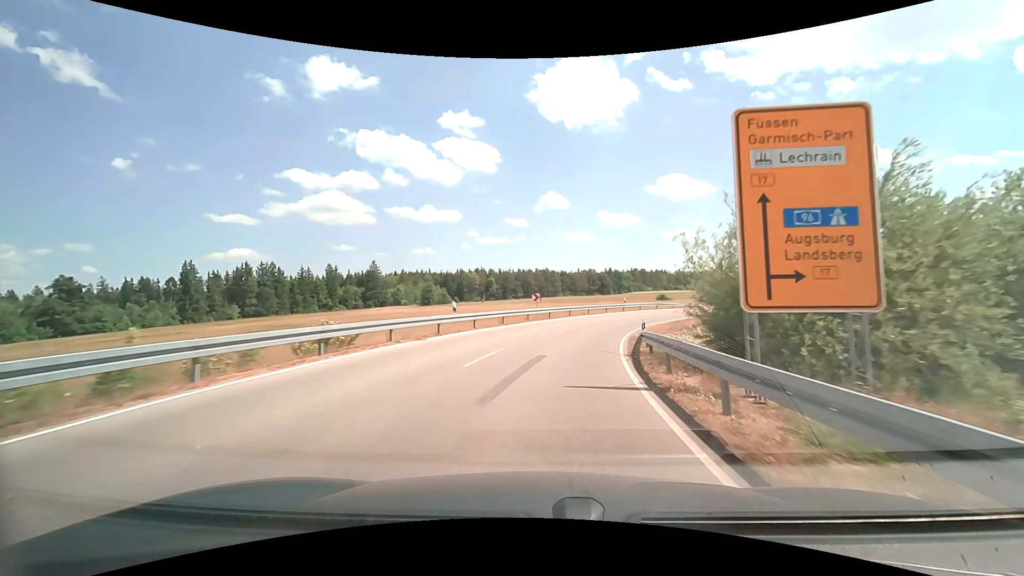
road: unclassified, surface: asphalt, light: Day
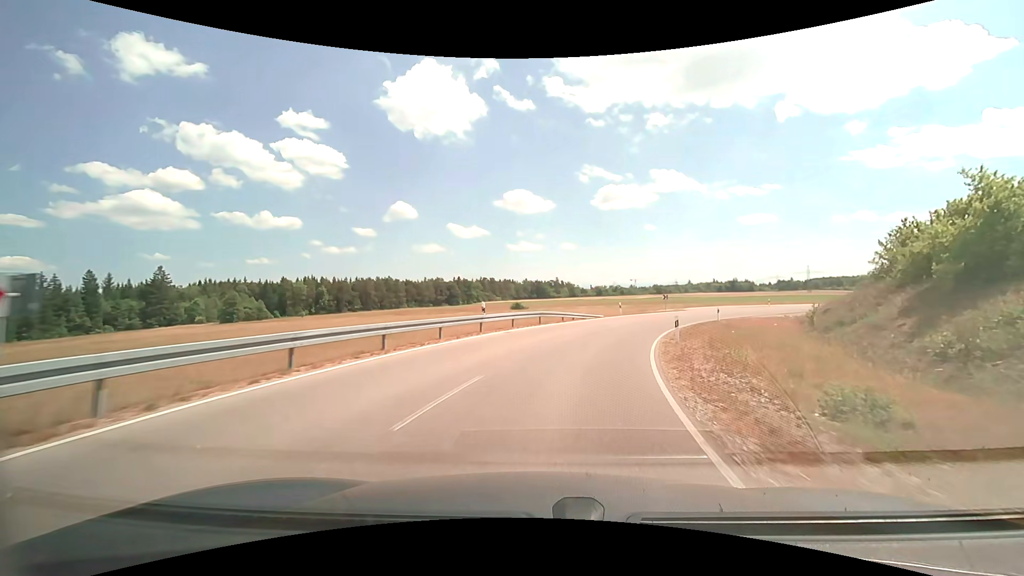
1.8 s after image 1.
(+4.0, +28.2) m; +17°
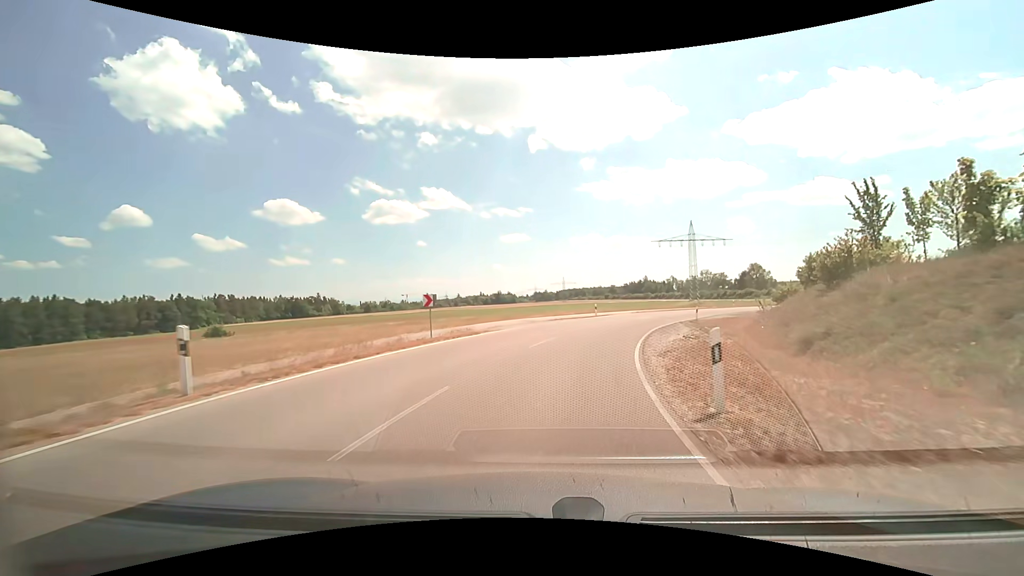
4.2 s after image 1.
(+8.5, +34.8) m; +26°
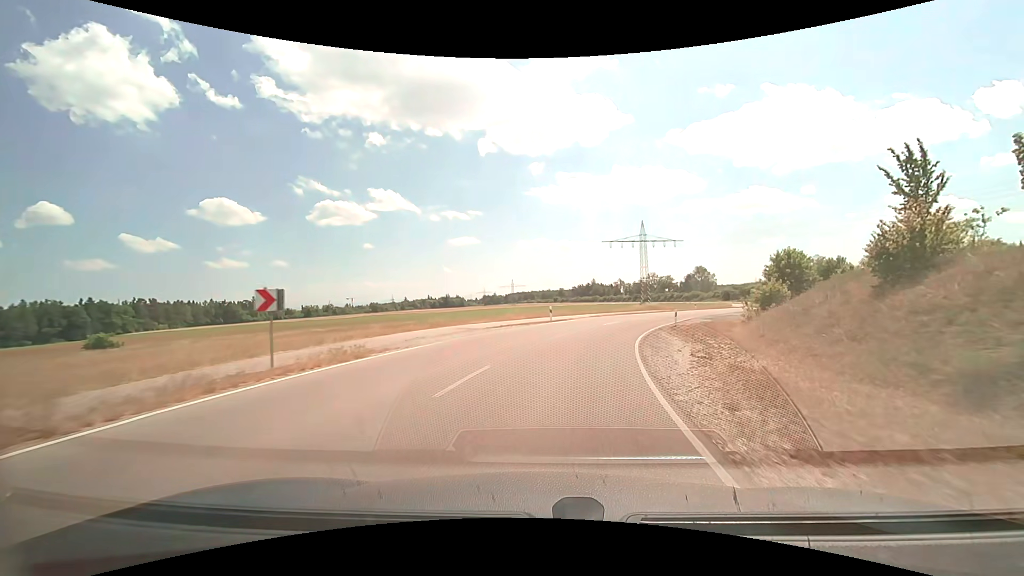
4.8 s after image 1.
(+0.4, +8.8) m; +6°
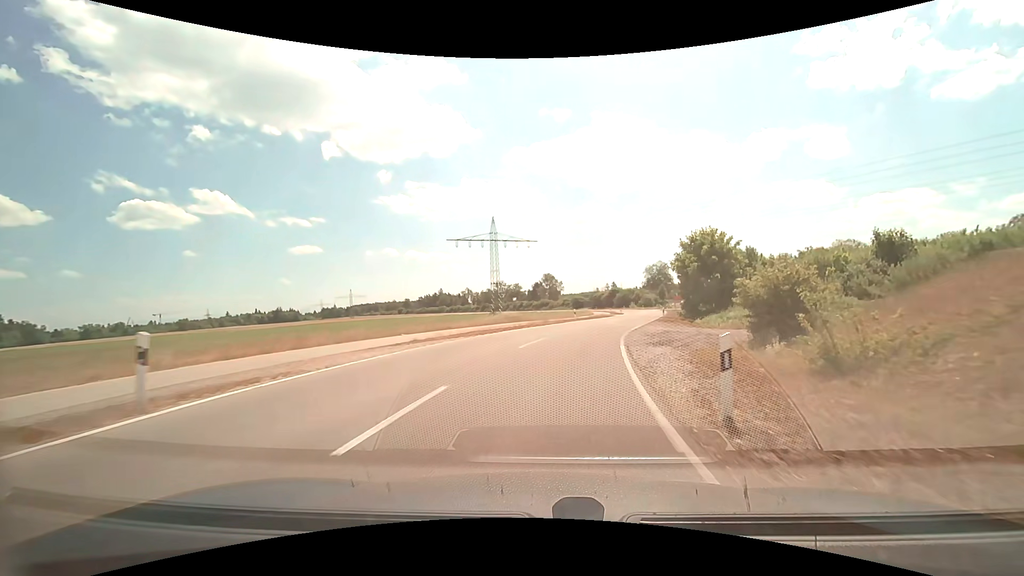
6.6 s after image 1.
(+4.0, +25.9) m; +17°
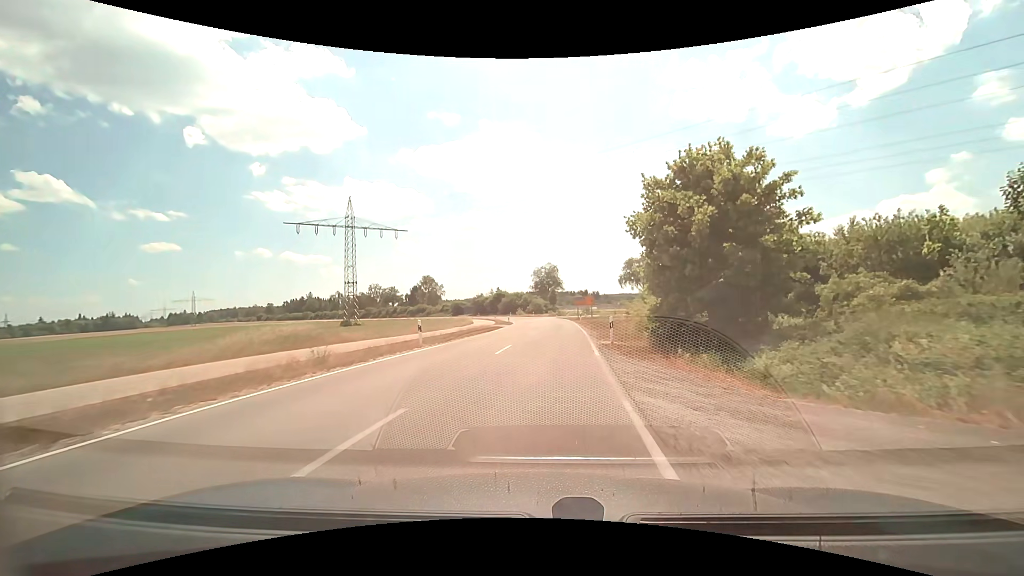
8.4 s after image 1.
(+3.1, +24.8) m; +13°
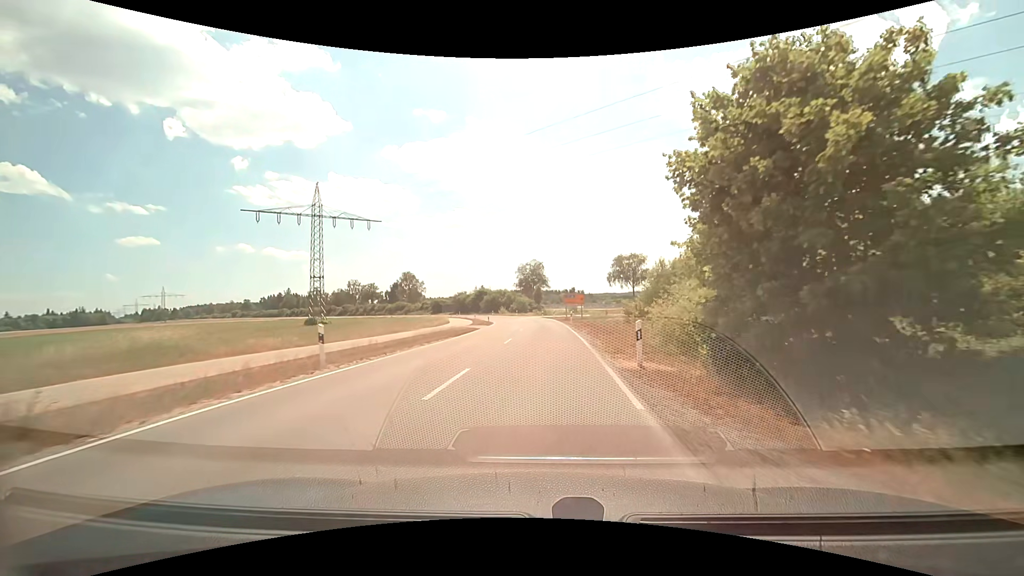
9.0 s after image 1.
(+0.1, +7.9) m; +2°
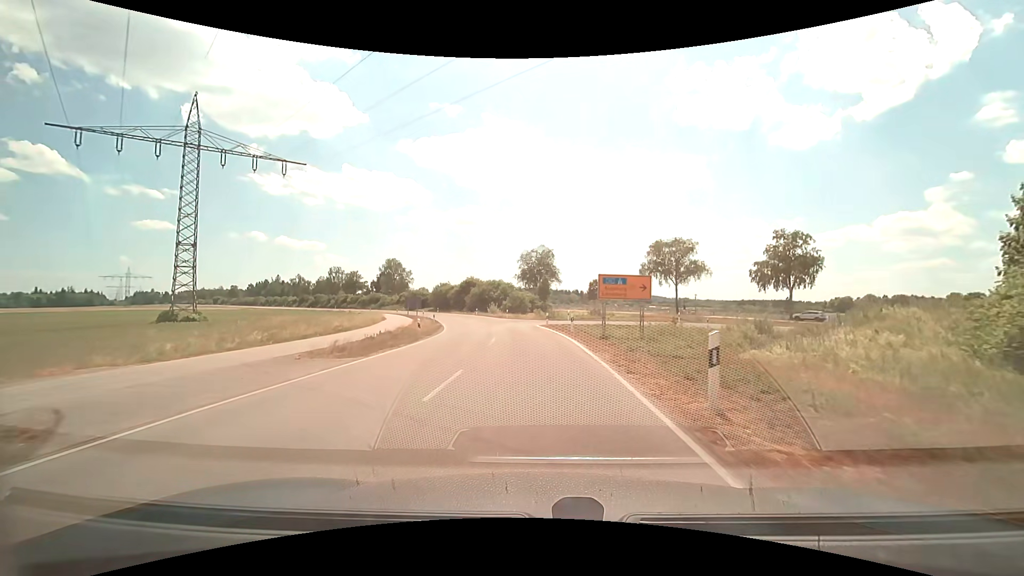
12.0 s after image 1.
(+0.6, +35.4) m; -1°
(0, +10) (0, +20) (-1, +30) (-1, +40) (+3, +49) (+12, +53) (+22, +54) (+32, +54) (+42, +52) (+51, +48) m
